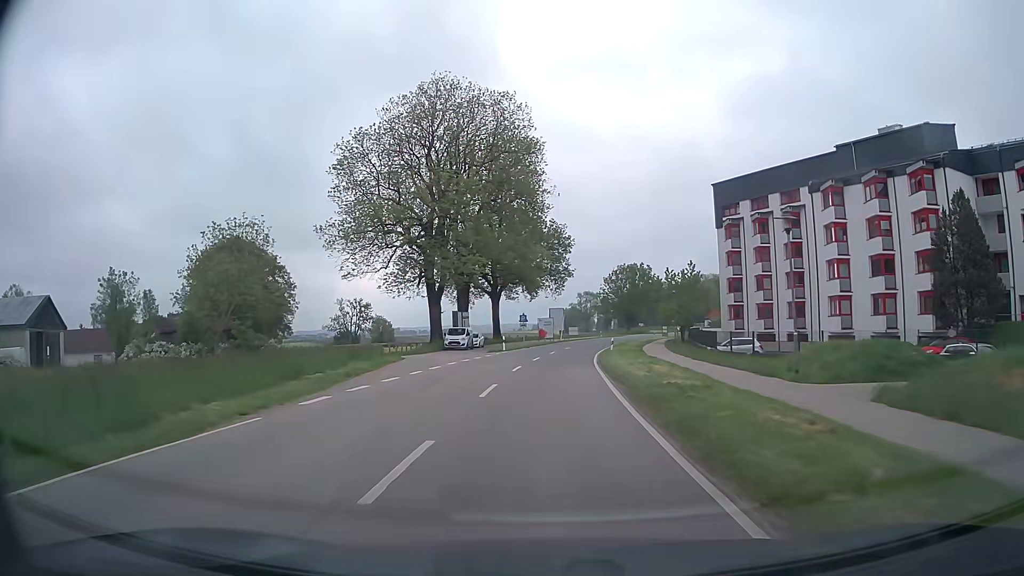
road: tertiary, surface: asphalt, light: Day
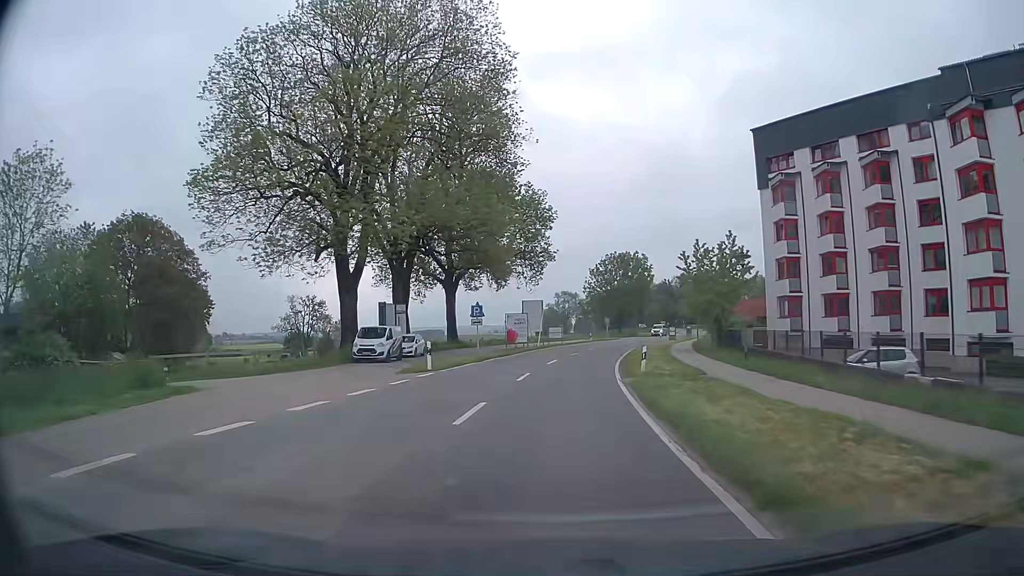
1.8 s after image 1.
(+0.4, +22.3) m; +2°
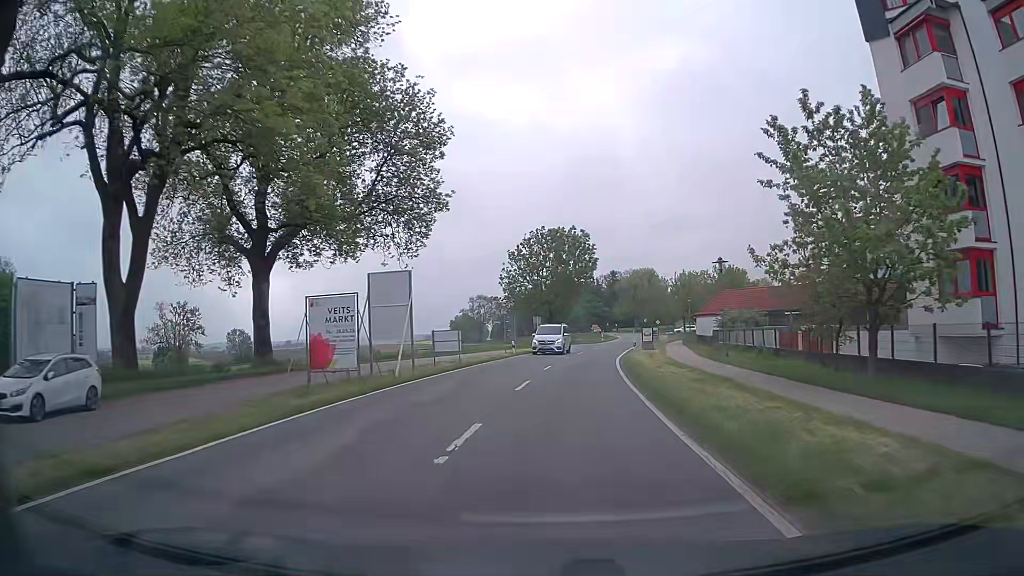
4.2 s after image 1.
(+1.5, +30.0) m; +7°
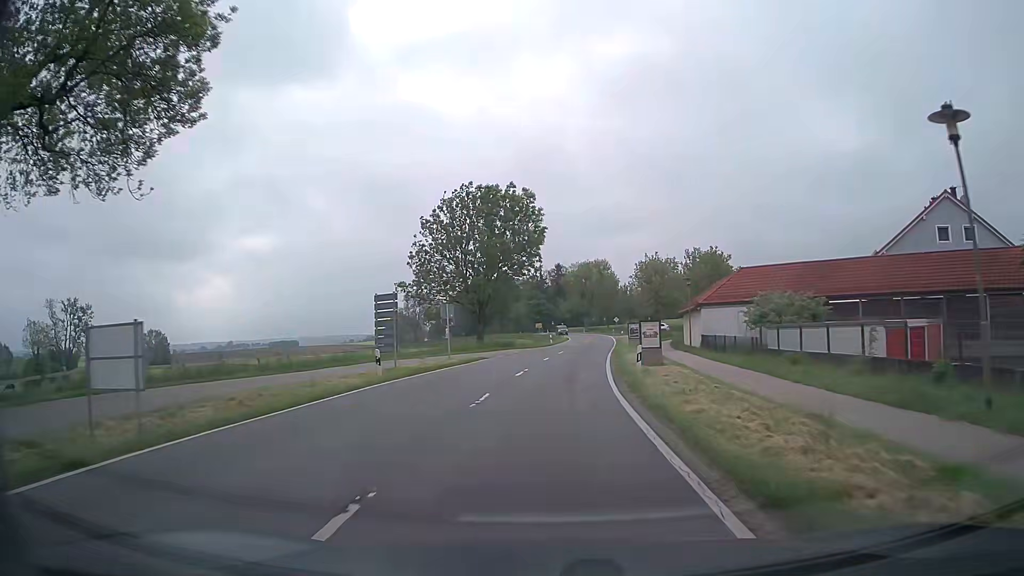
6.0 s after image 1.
(+1.1, +22.6) m; +5°
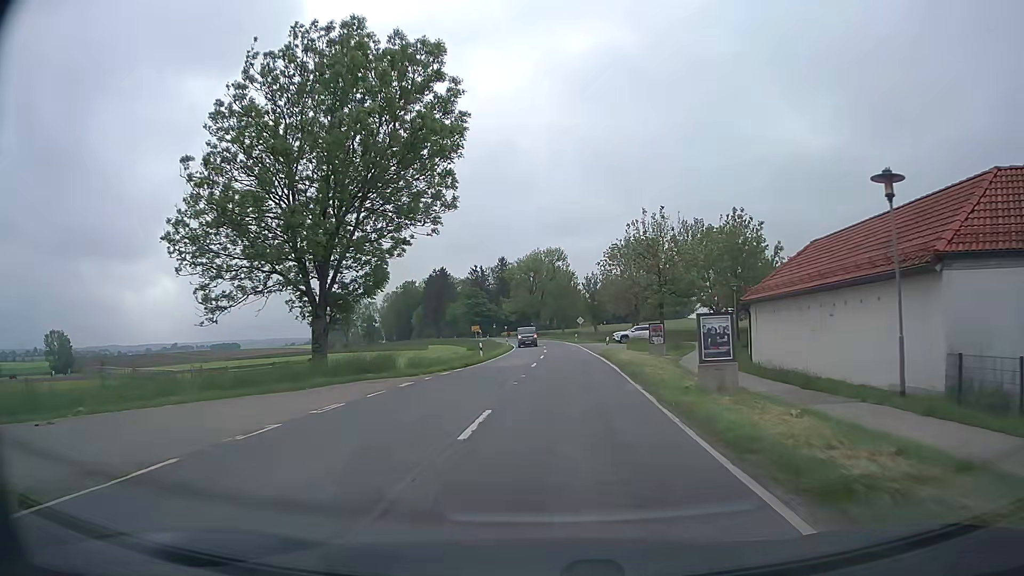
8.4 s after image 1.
(+0.9, +30.1) m; +4°
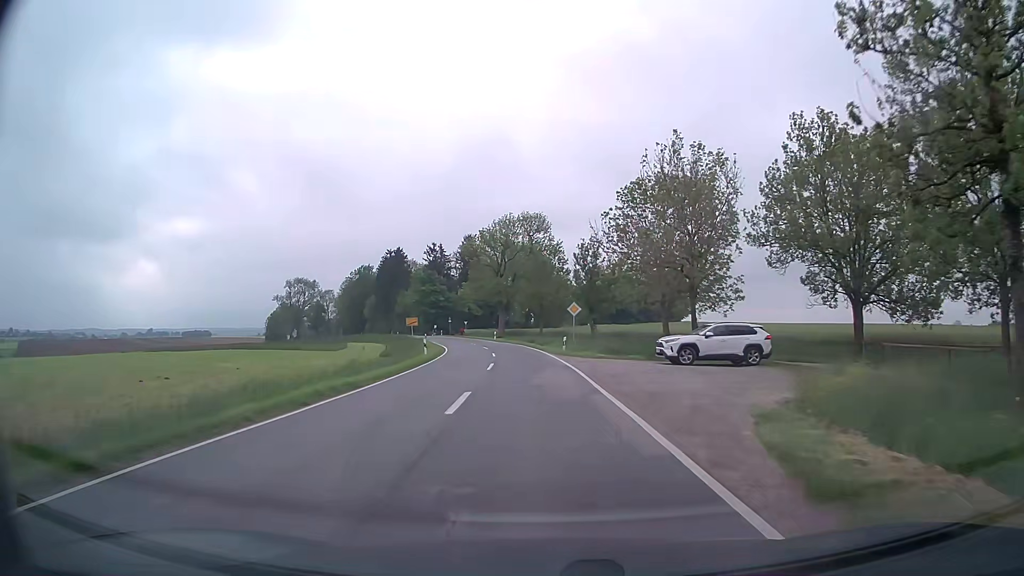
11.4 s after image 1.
(+1.2, +37.2) m; +1°
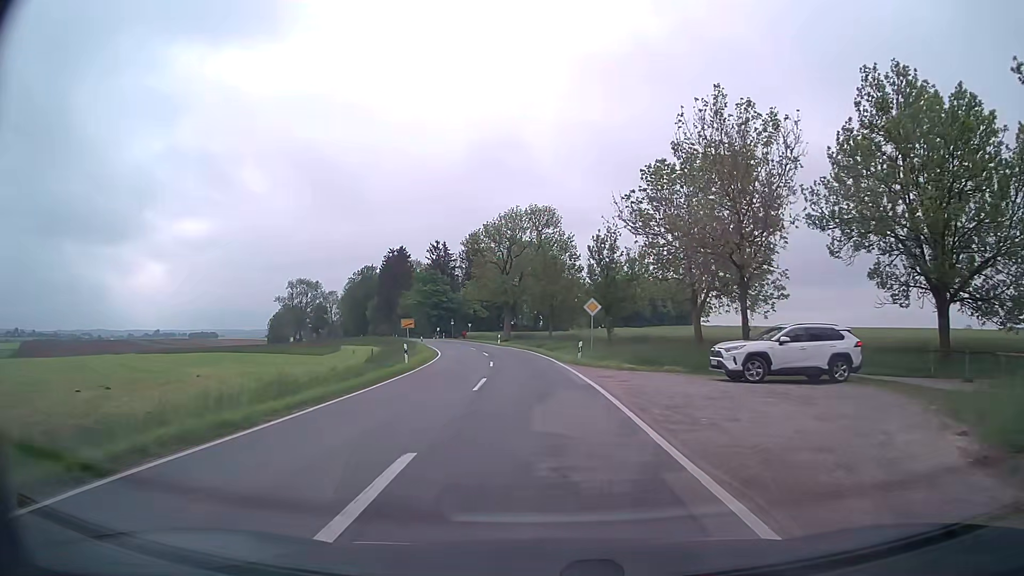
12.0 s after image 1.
(0.0, +7.4) m; -1°
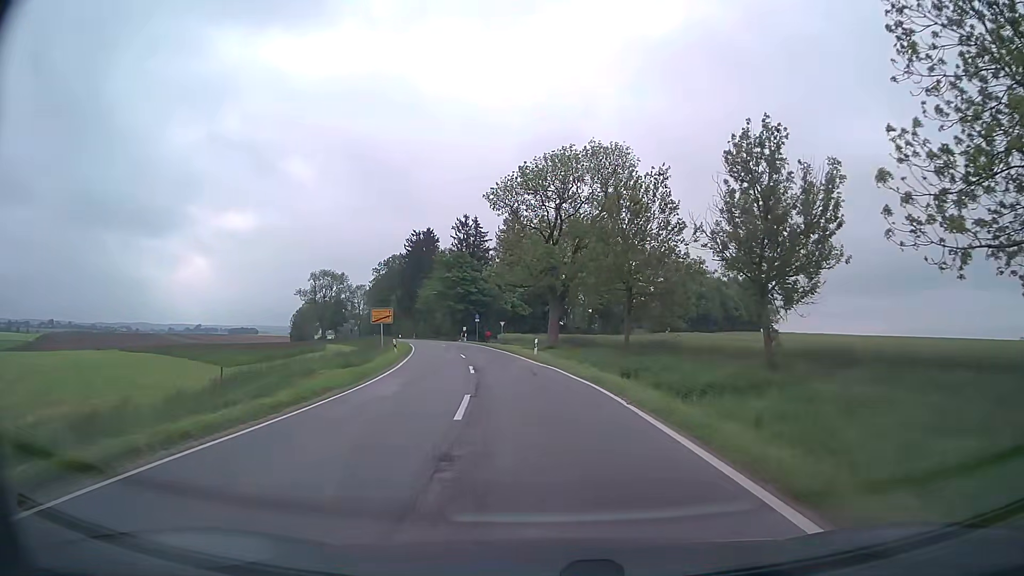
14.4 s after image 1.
(-1.0, +29.4) m; -4°
(0, +10) (-1, +20) (-2, +30) (-3, +40) (-5, +50) (-7, +59) (-9, +69) (-12, +79) (-14, +89) (-17, +98) m
